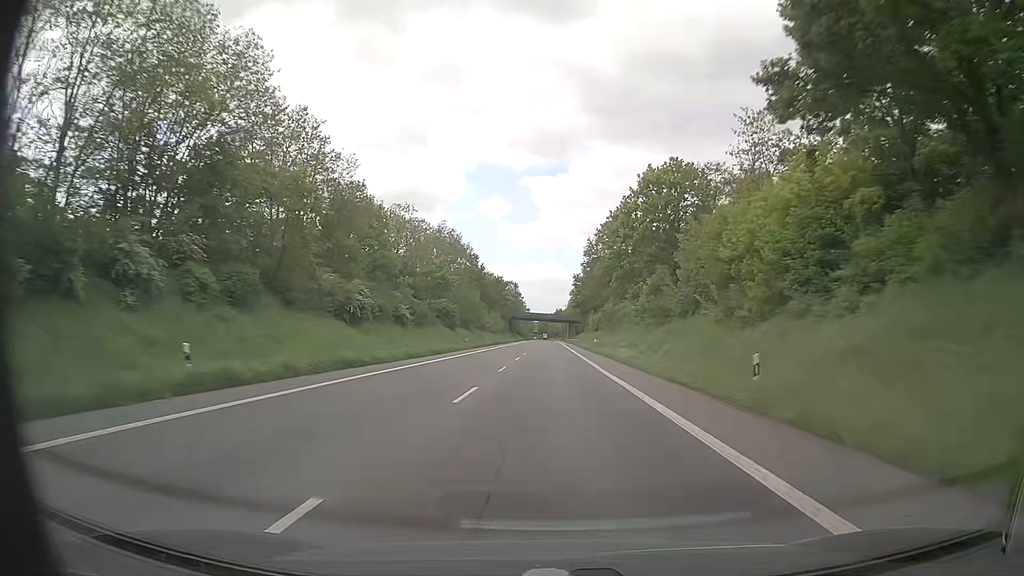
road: primary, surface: asphalt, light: Day
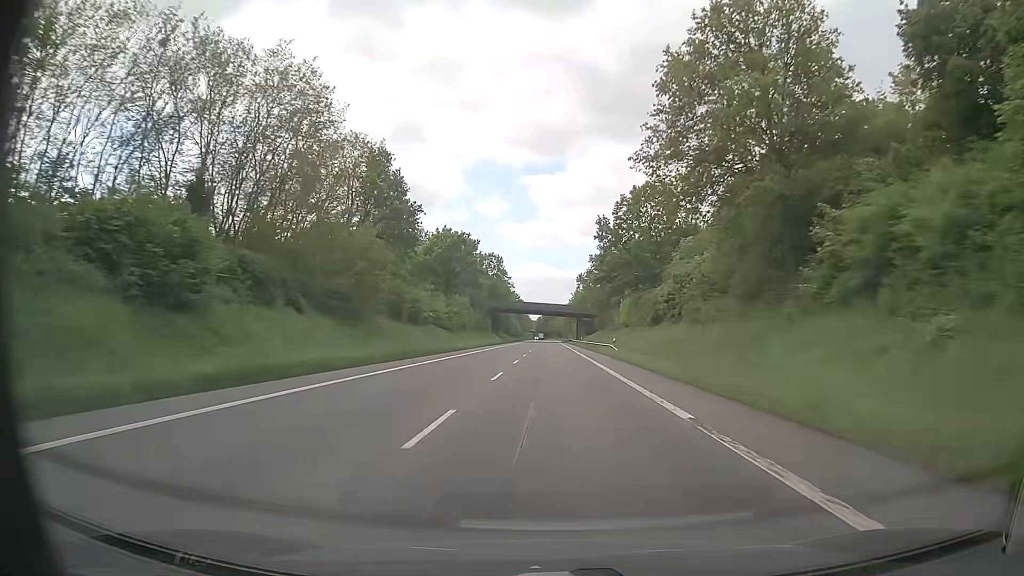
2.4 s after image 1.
(+0.1, +65.3) m; 0°
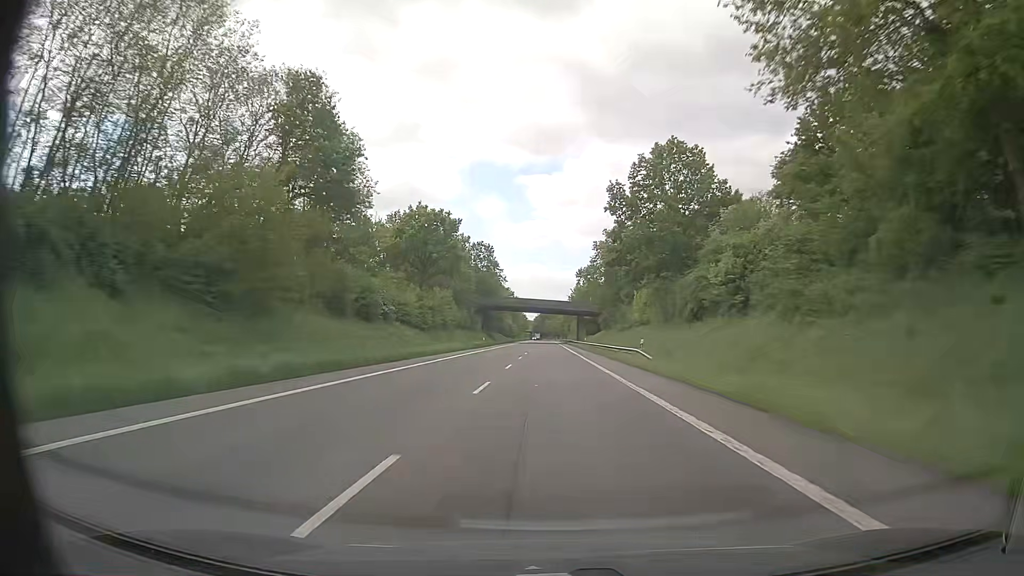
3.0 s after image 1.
(+0.1, +16.3) m; 0°
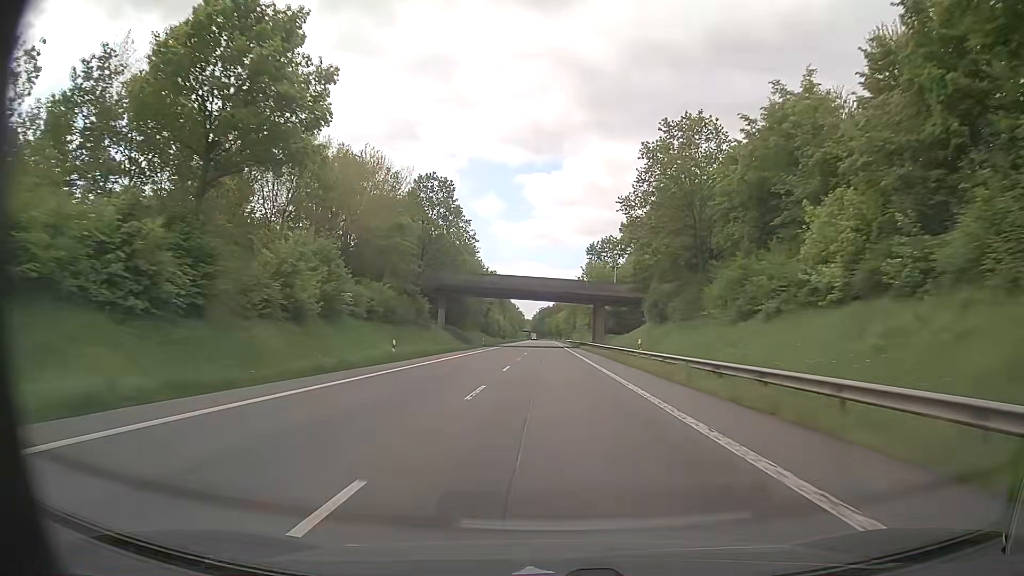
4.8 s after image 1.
(0.0, +49.1) m; 0°
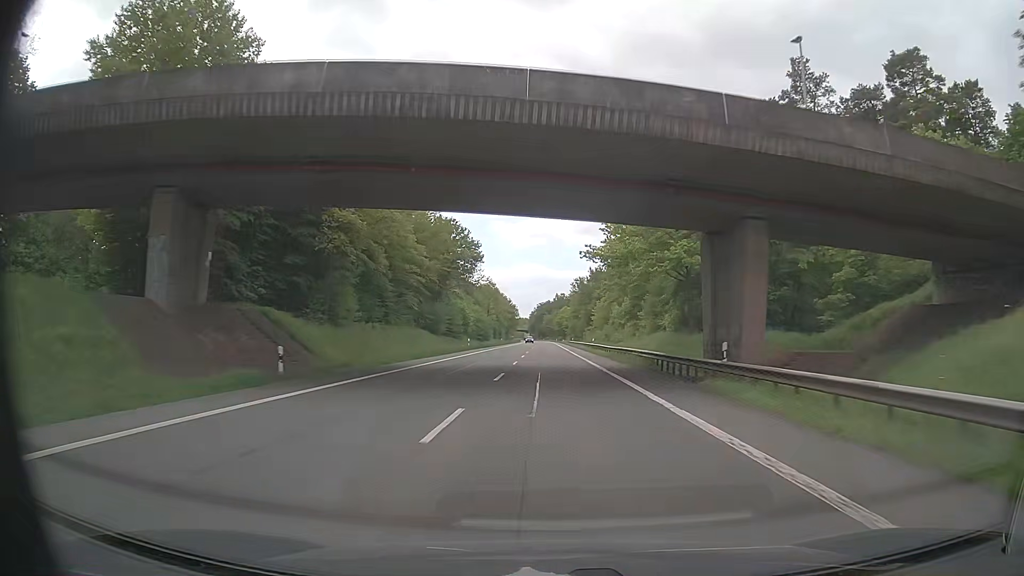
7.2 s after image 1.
(-0.2, +65.4) m; 0°
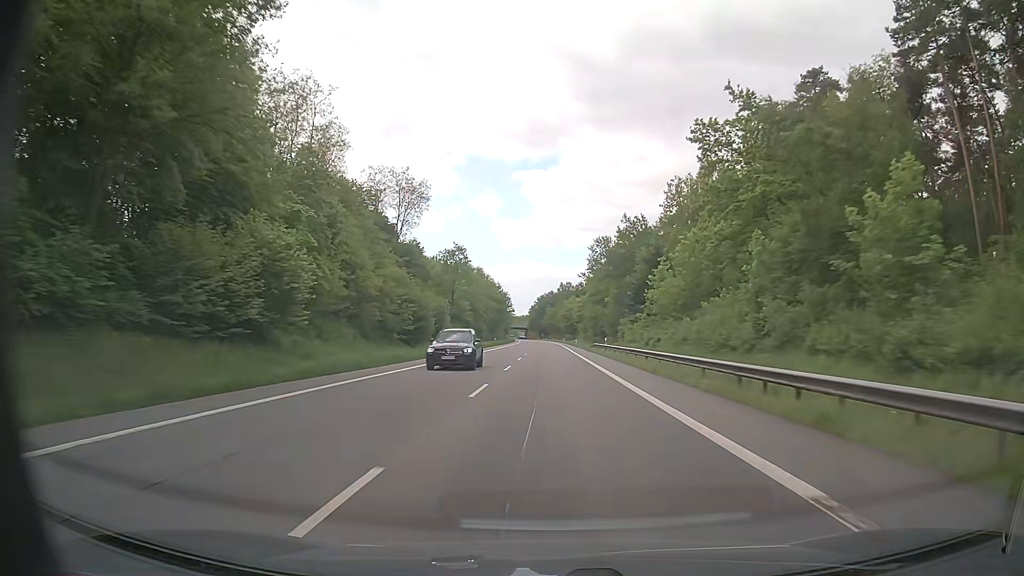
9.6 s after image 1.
(+0.3, +65.3) m; 0°
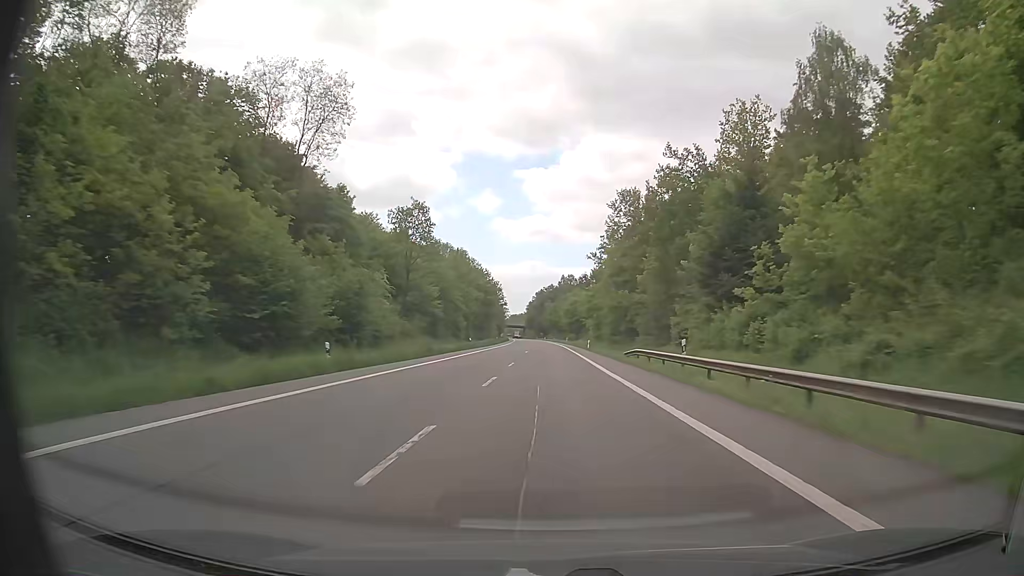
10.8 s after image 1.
(+0.1, +32.6) m; 0°
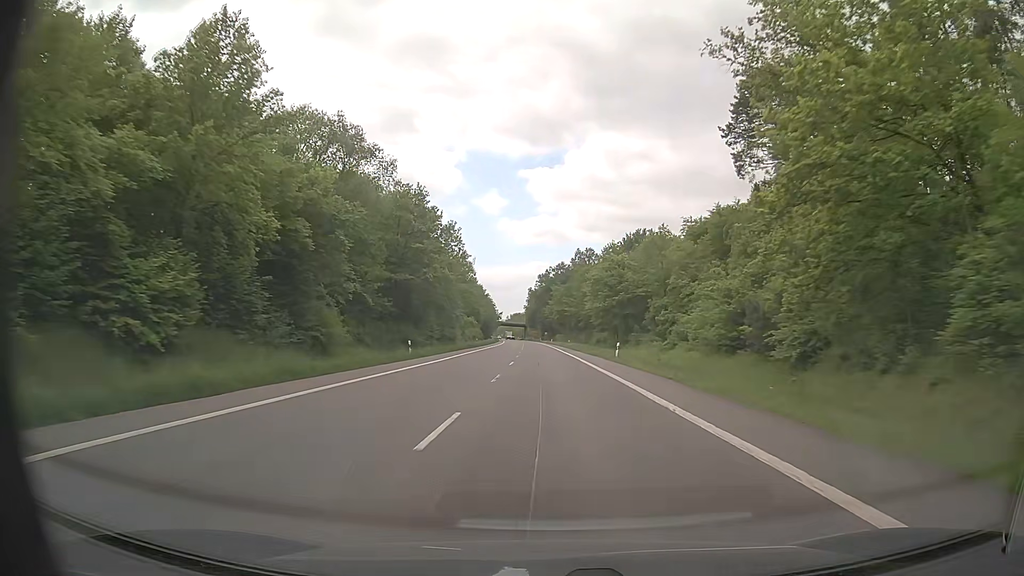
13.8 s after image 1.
(-0.2, +81.4) m; 0°
(0, +10) (0, +20) (0, +30) (0, +40) (-1, +50) (-1, +60) (-1, +70) (-1, +80) (-2, +90) (-2, +100) m
